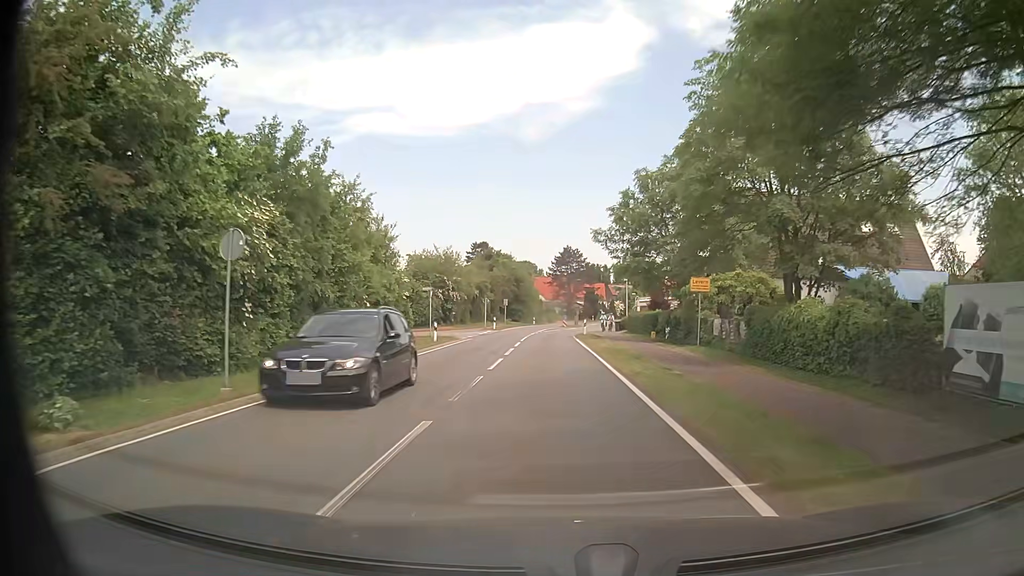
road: secondary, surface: asphalt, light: Day
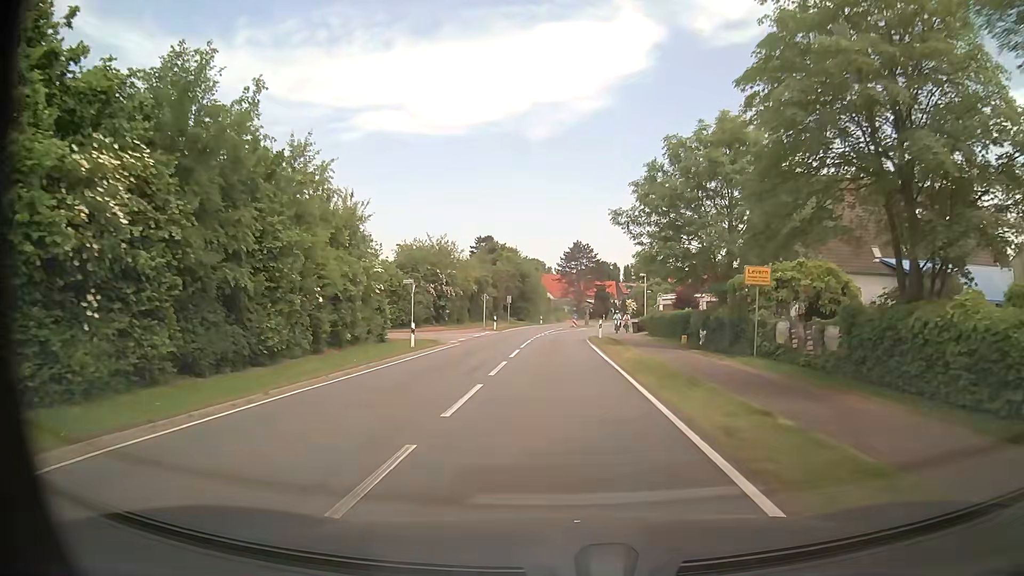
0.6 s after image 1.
(0.0, +7.5) m; 0°
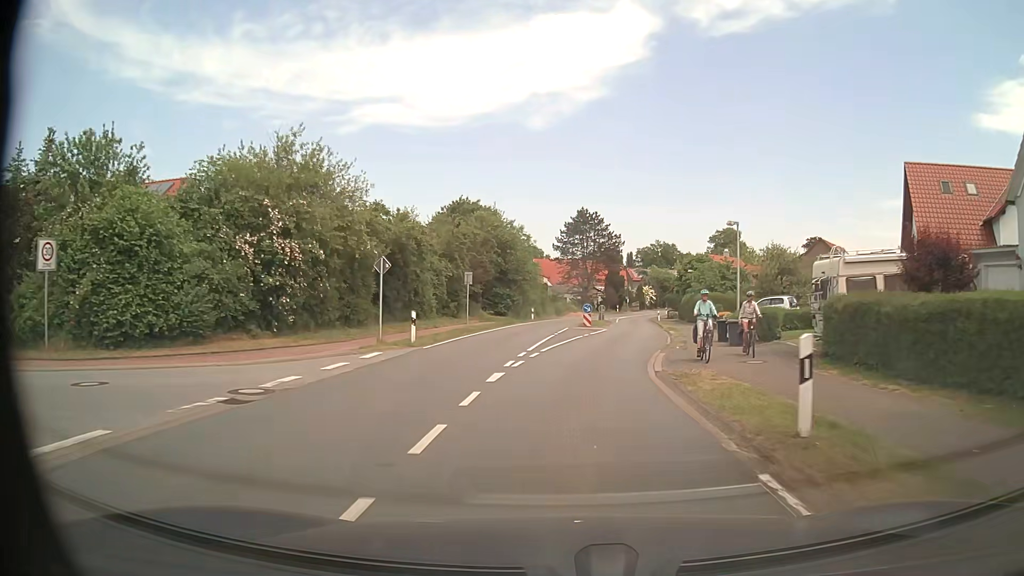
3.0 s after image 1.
(-0.2, +30.3) m; 0°
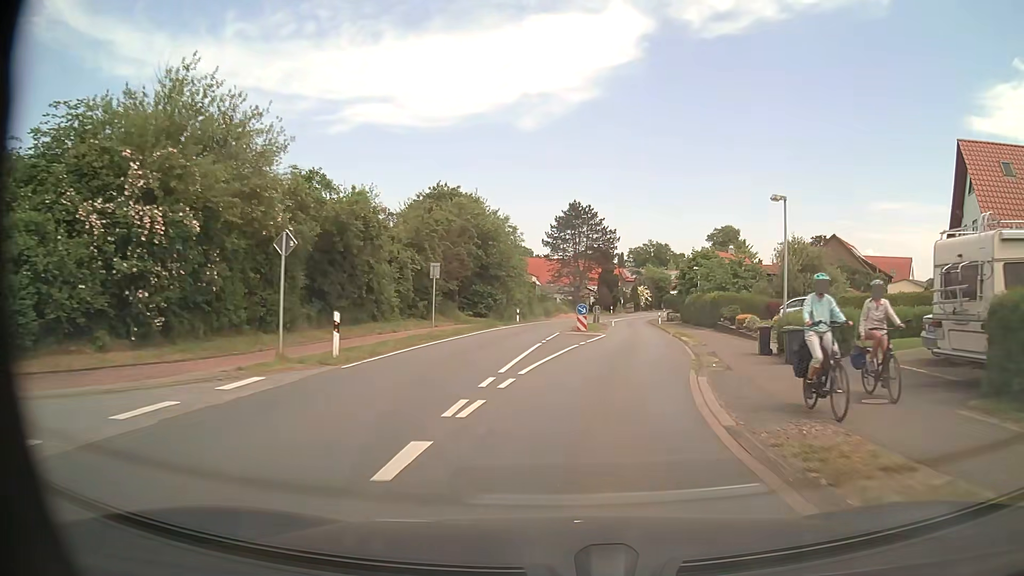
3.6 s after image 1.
(0.0, +7.2) m; +1°
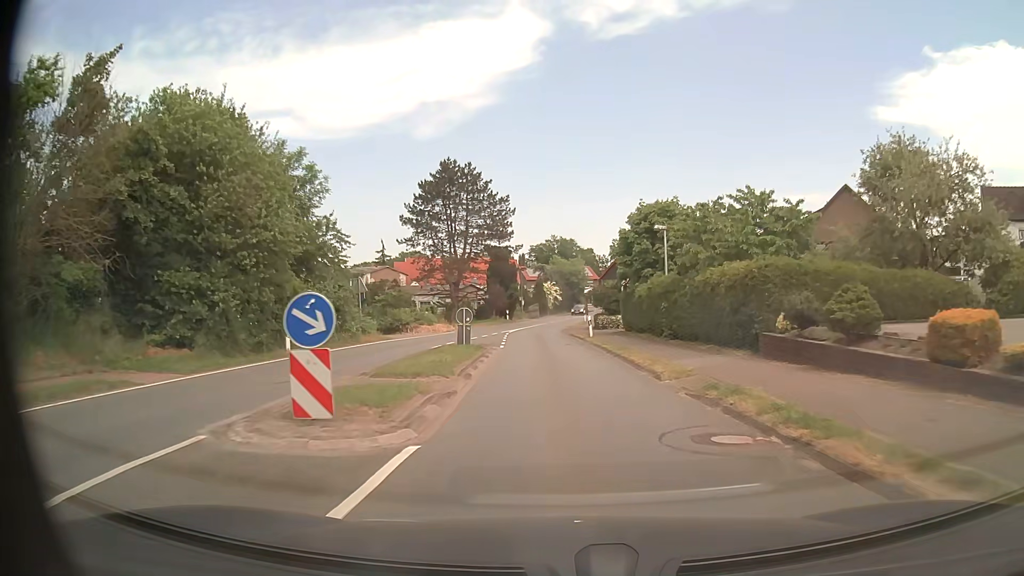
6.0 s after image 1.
(+2.8, +28.2) m; +8°
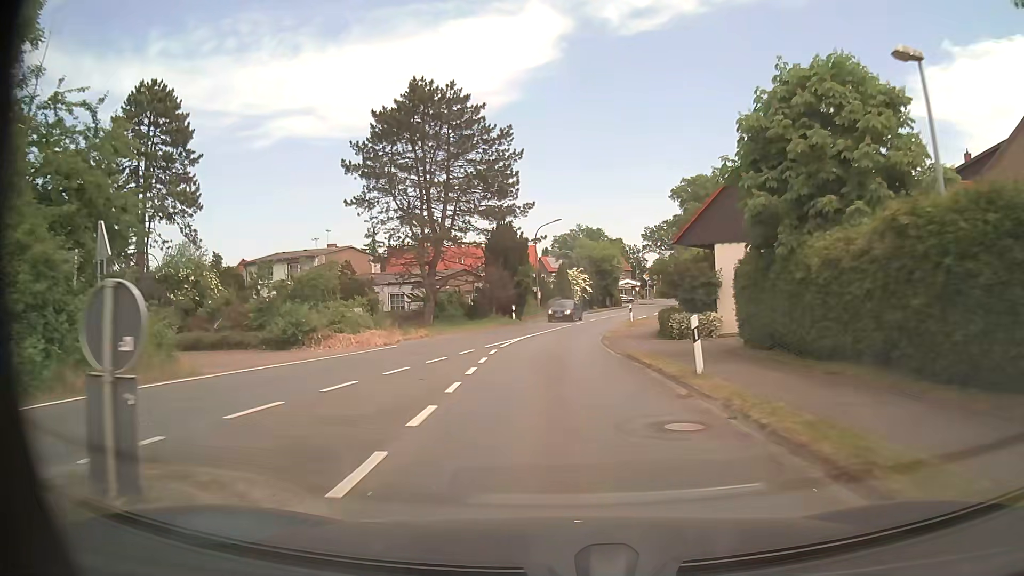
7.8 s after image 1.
(-0.3, +21.3) m; -2°
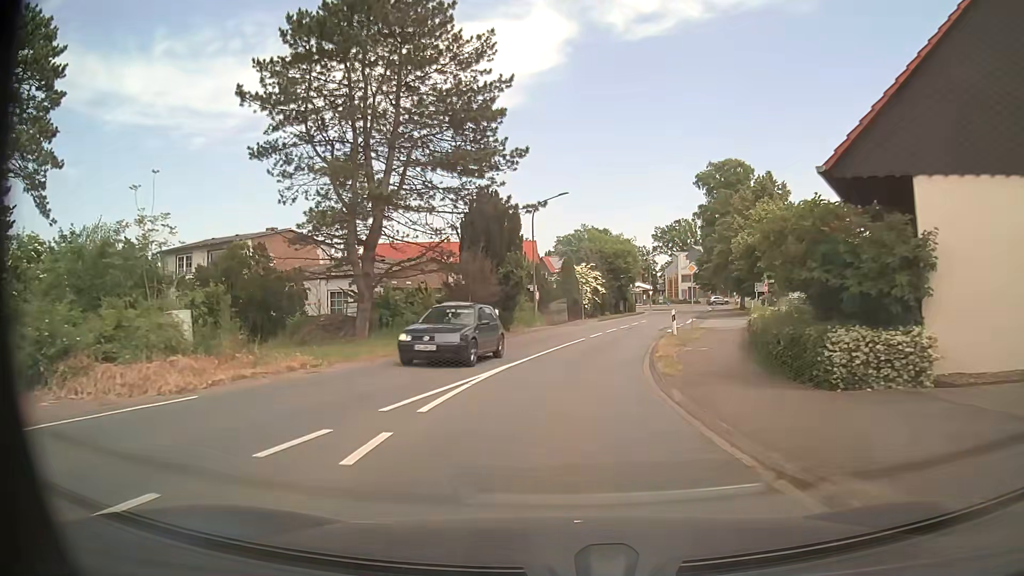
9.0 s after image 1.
(-0.1, +13.8) m; 0°
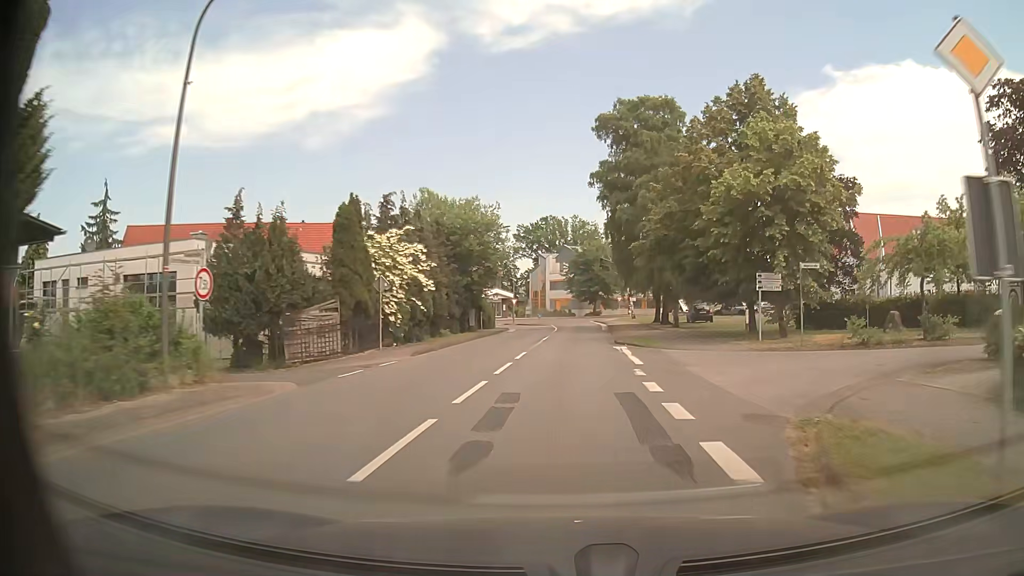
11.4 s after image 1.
(+2.5, +28.1) m; +12°
